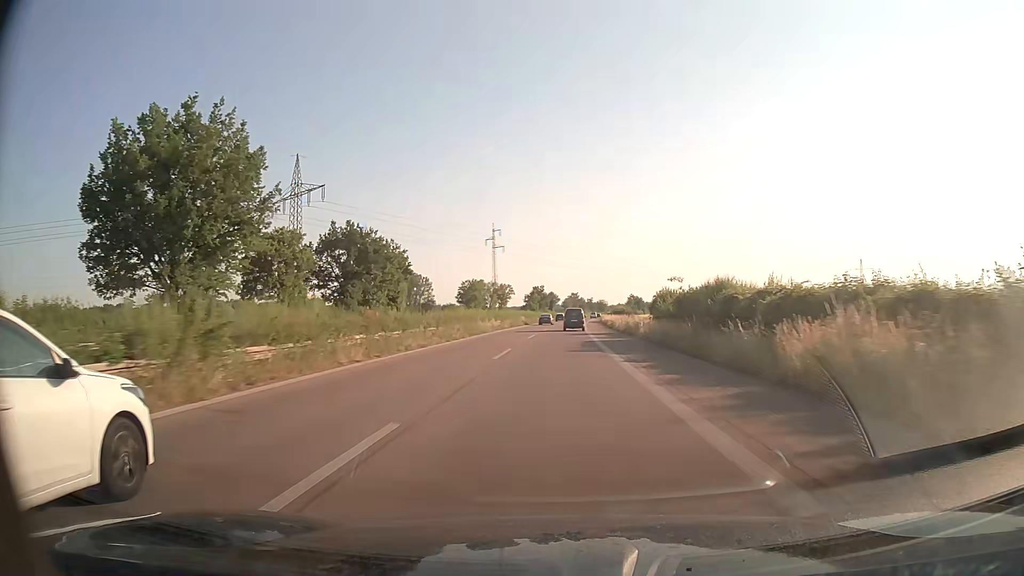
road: trunk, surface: asphalt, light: Day
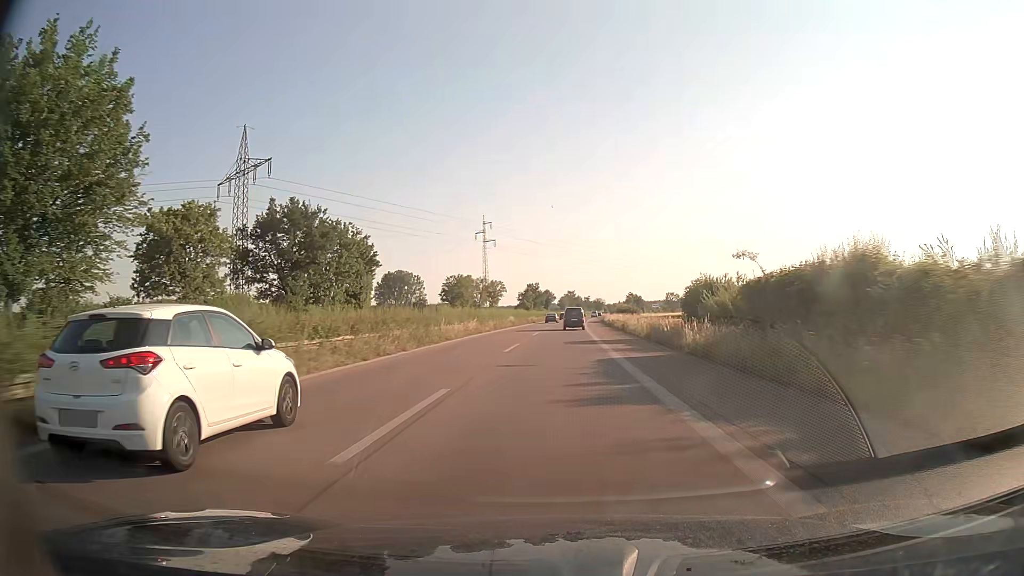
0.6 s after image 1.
(+0.1, +14.4) m; 0°
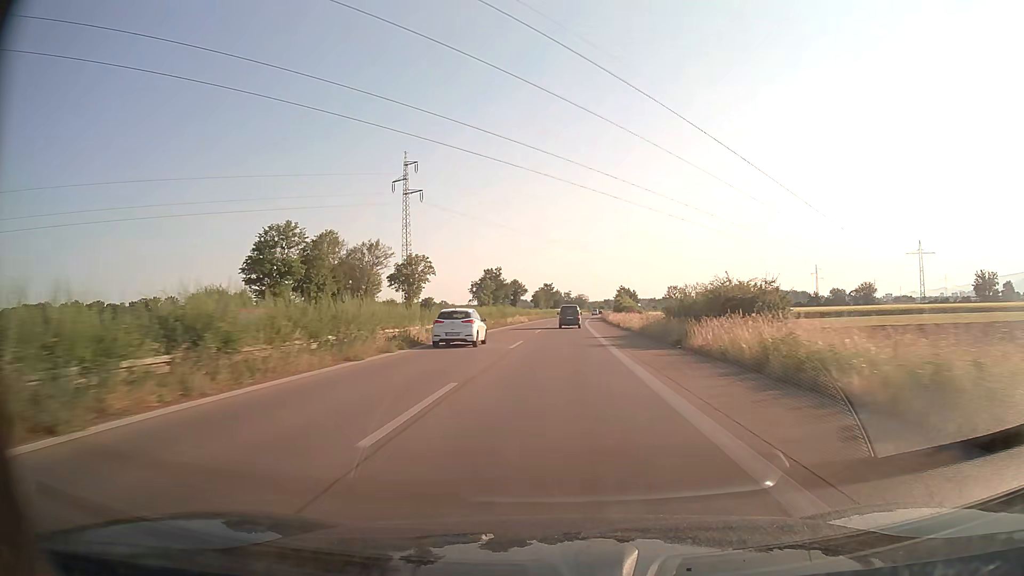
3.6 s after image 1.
(+1.2, +71.8) m; +2°
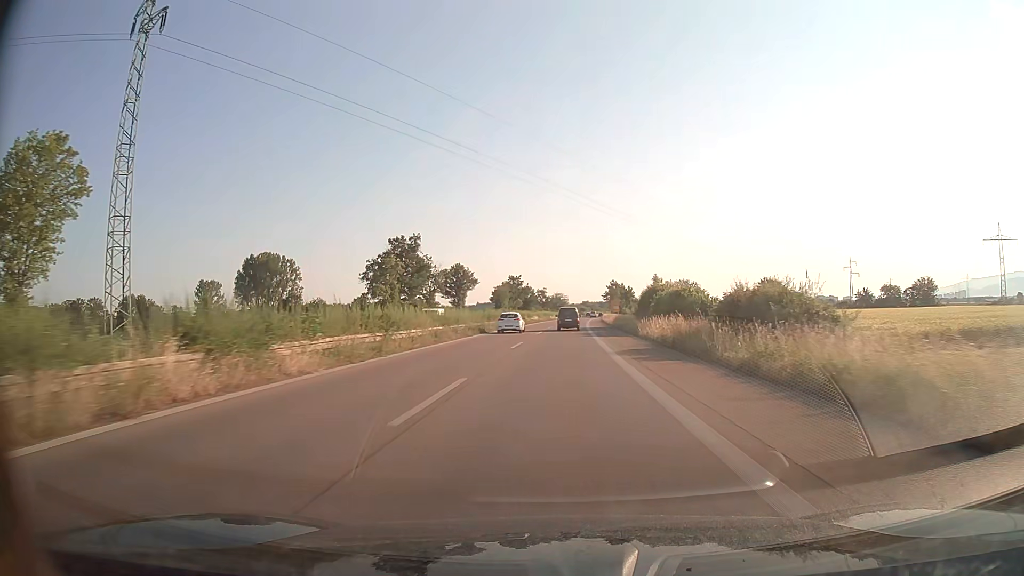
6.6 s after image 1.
(+1.3, +71.1) m; +2°
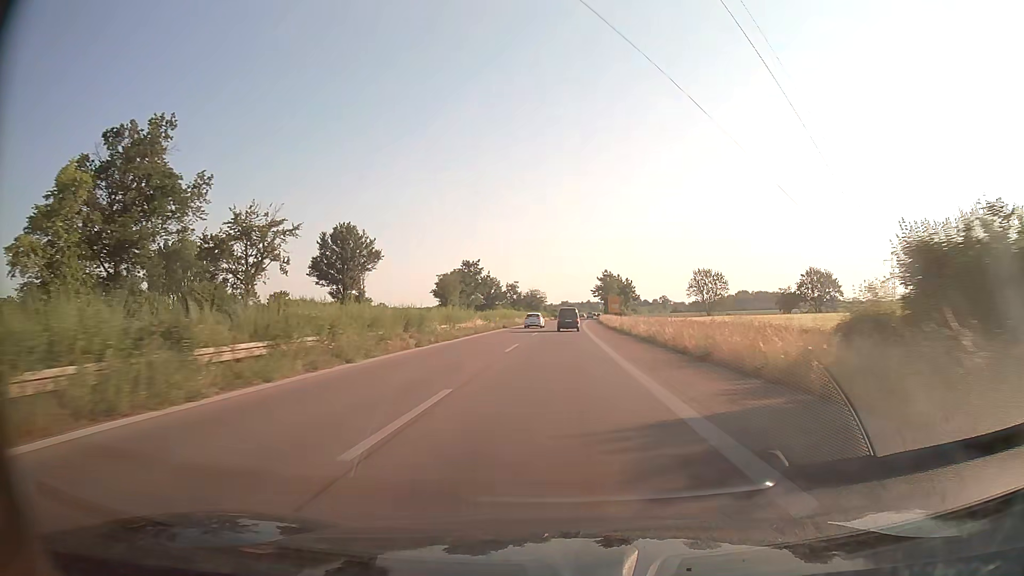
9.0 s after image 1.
(+0.8, +56.4) m; +2°
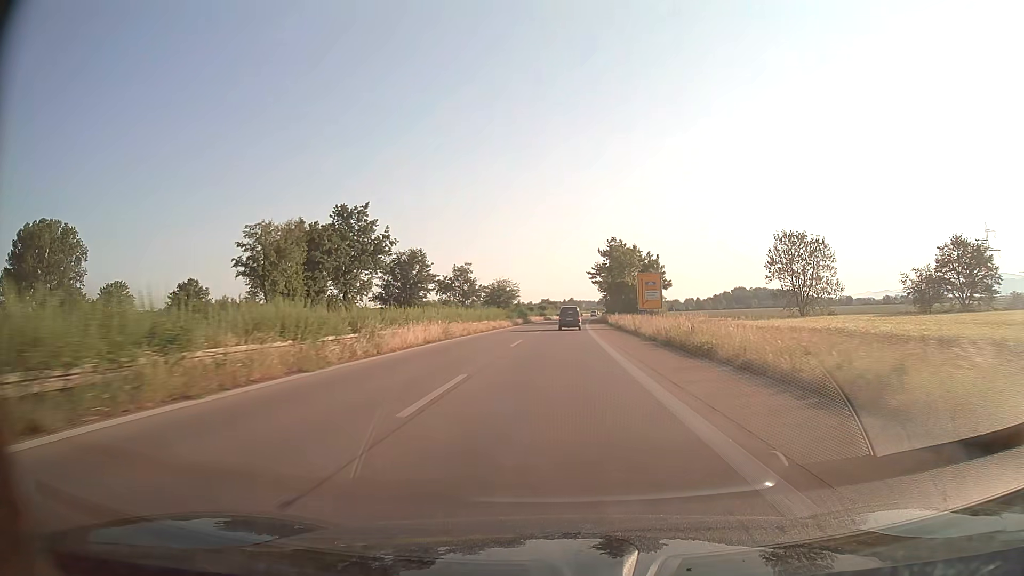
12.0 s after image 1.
(+1.1, +69.9) m; +2°
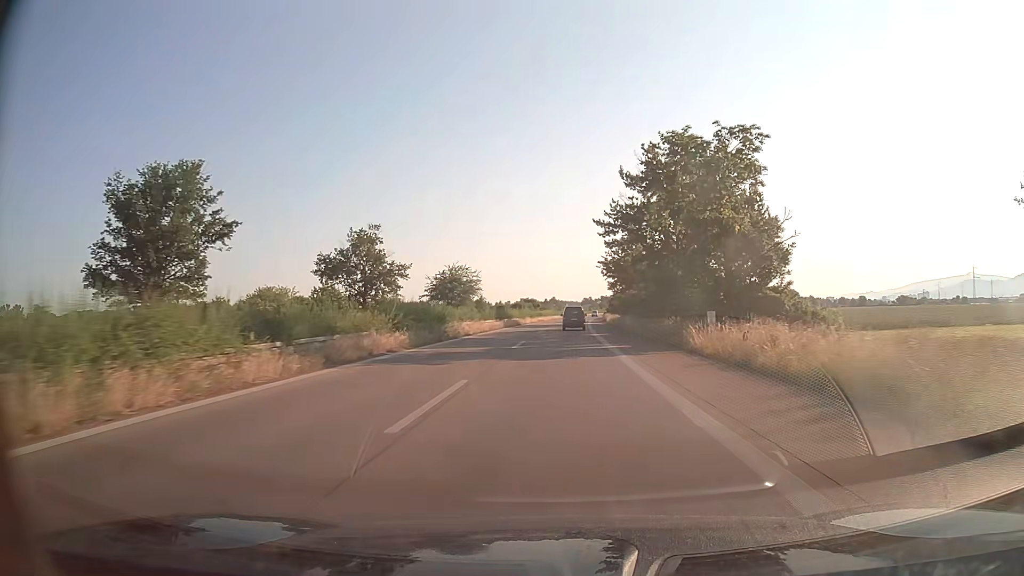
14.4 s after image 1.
(+0.7, +55.4) m; +1°
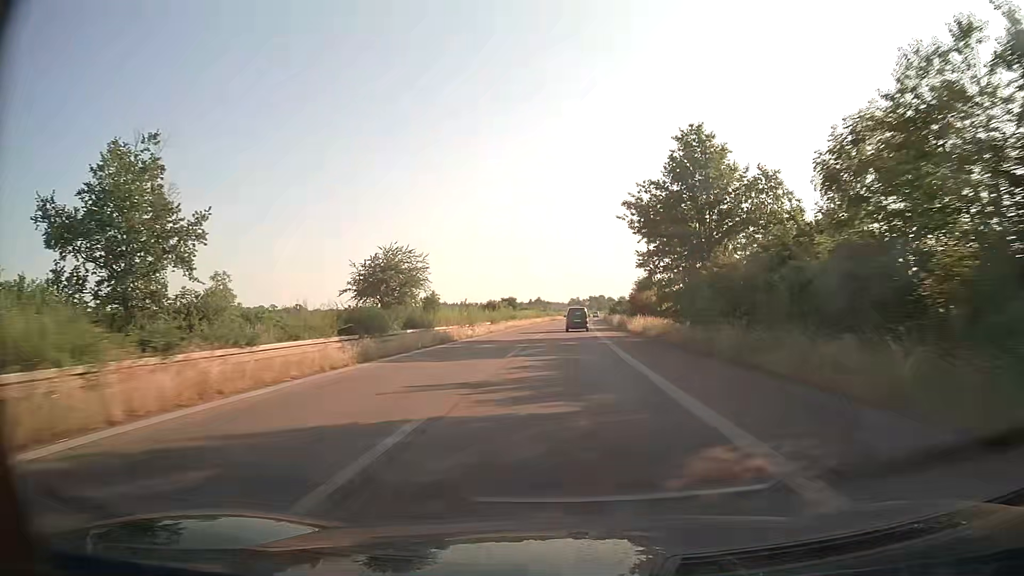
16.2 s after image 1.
(+0.4, +41.1) m; +1°
(0, +10) (0, +20) (0, +30) (+1, +40) (+1, +50) (+1, +60) (+2, +70) (+2, +80) (+3, +90) (+3, +100) m
